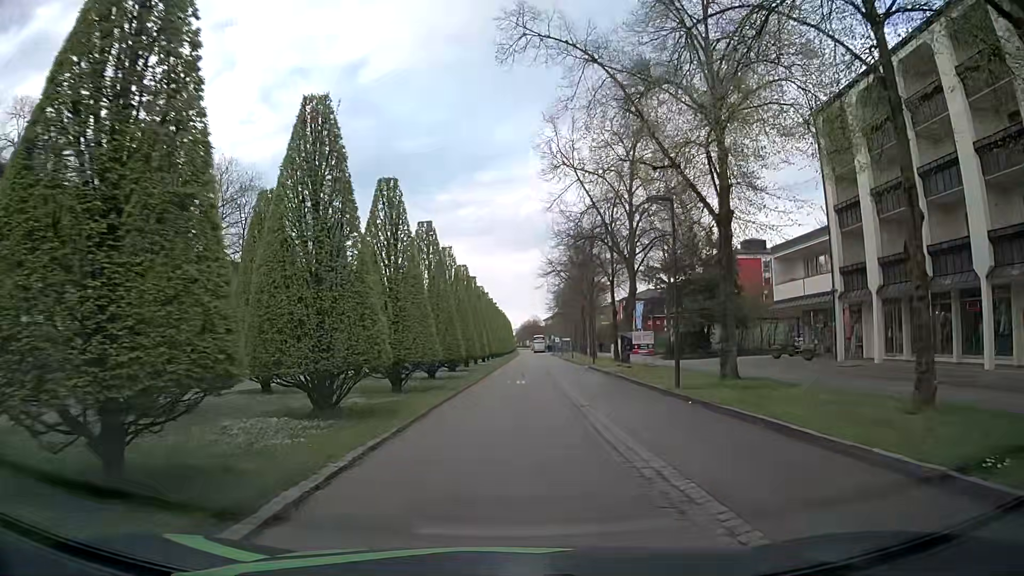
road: residential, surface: asphalt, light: Day
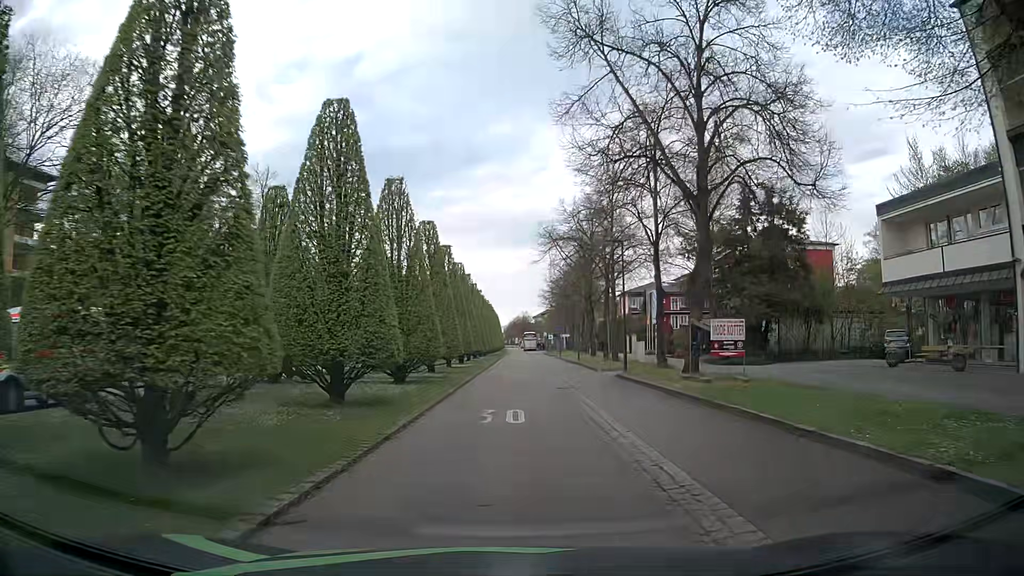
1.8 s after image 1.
(-0.3, +14.1) m; -1°
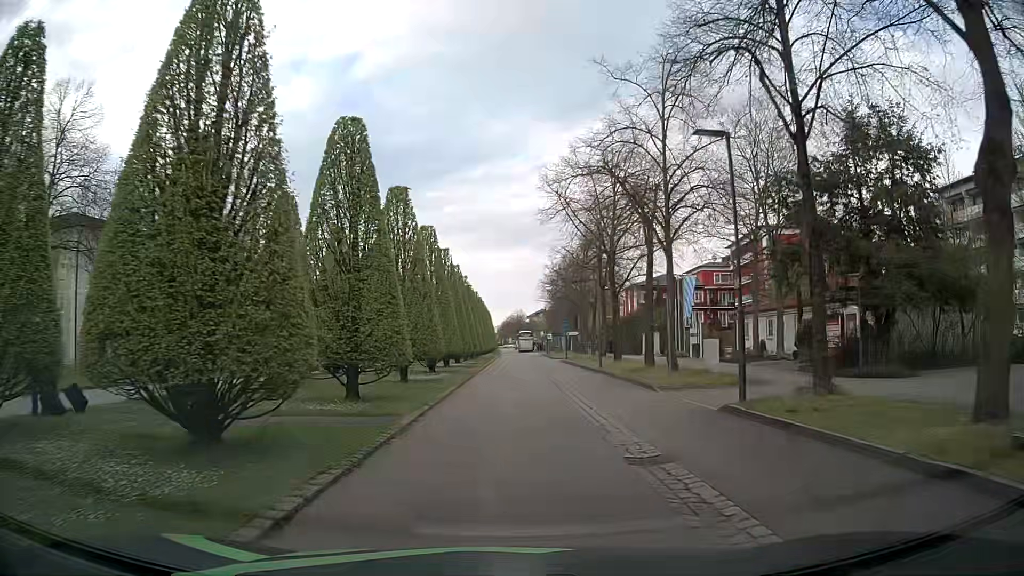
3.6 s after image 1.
(+0.3, +13.7) m; +2°
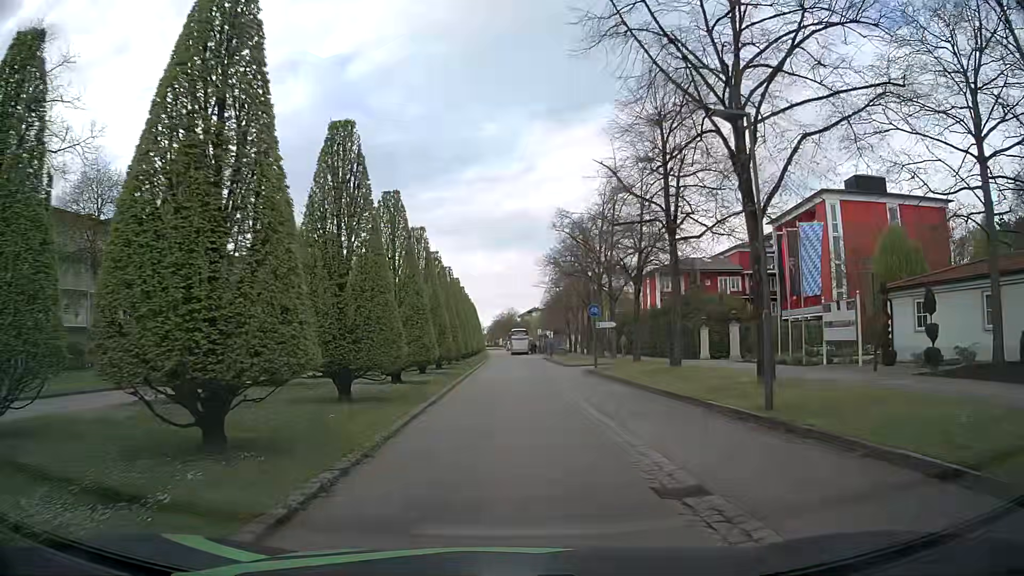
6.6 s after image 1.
(0.0, +22.1) m; 0°
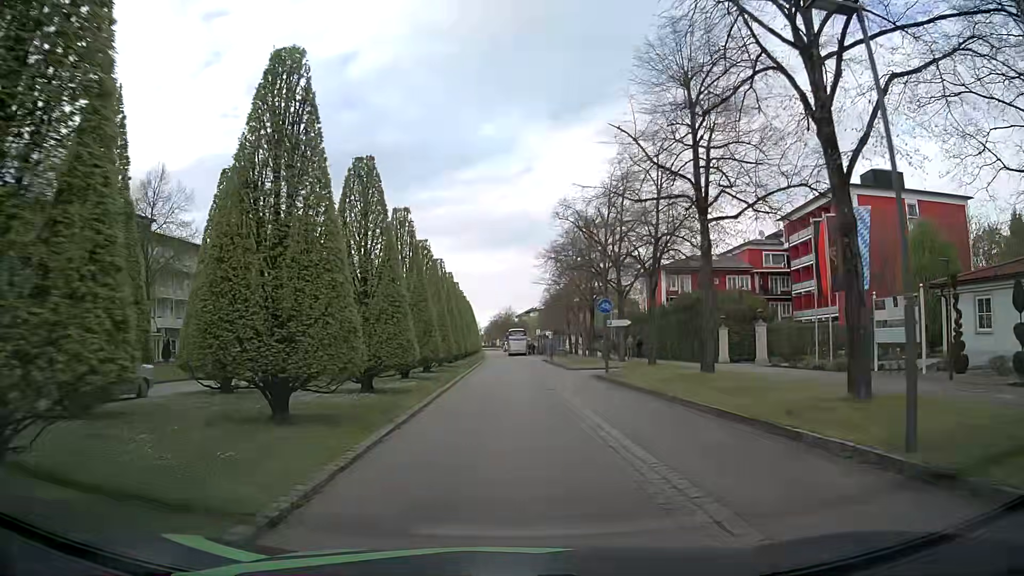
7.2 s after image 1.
(0.0, +4.3) m; +1°
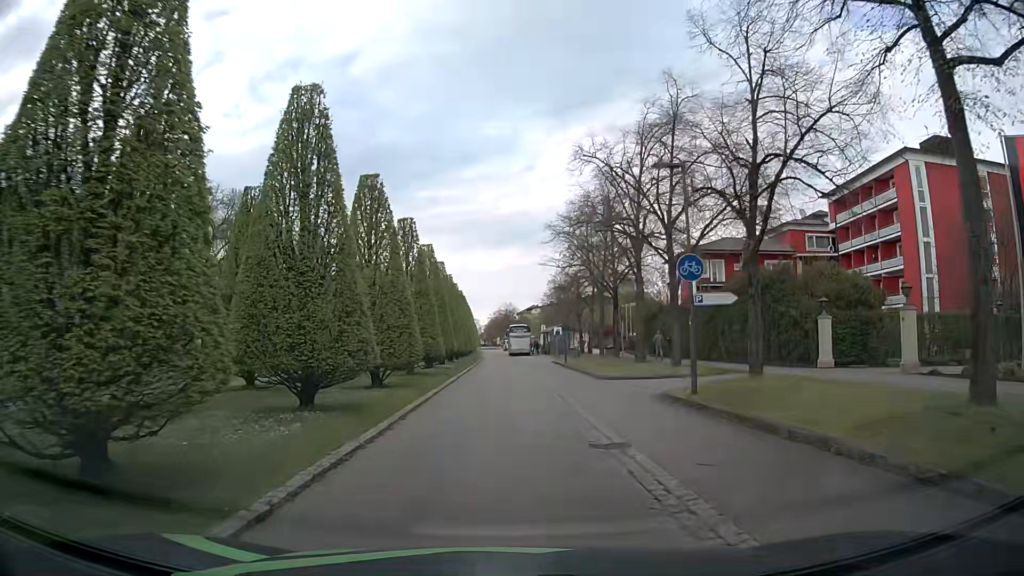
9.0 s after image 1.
(0.0, +12.8) m; +1°
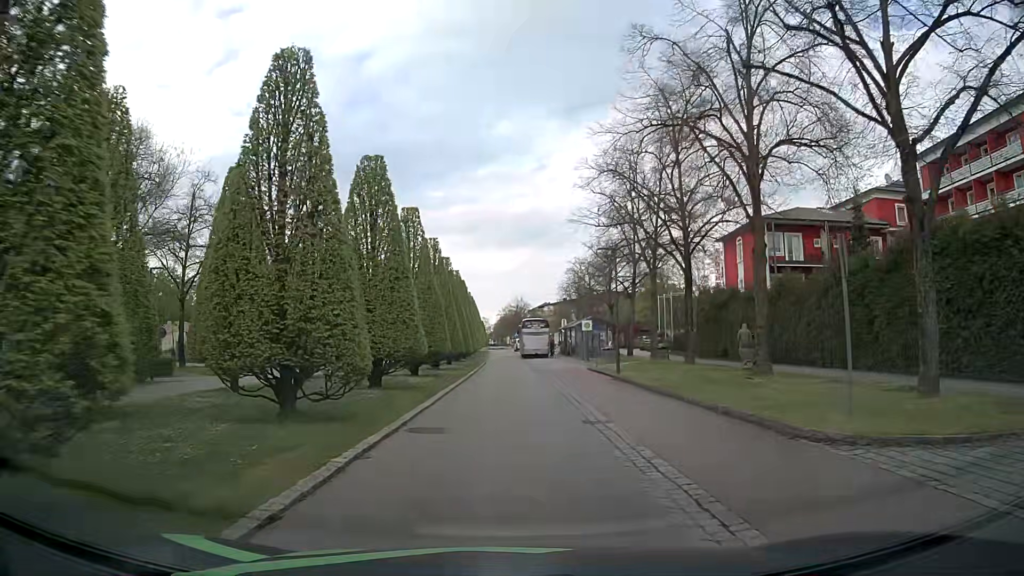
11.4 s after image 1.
(-0.3, +16.9) m; -2°
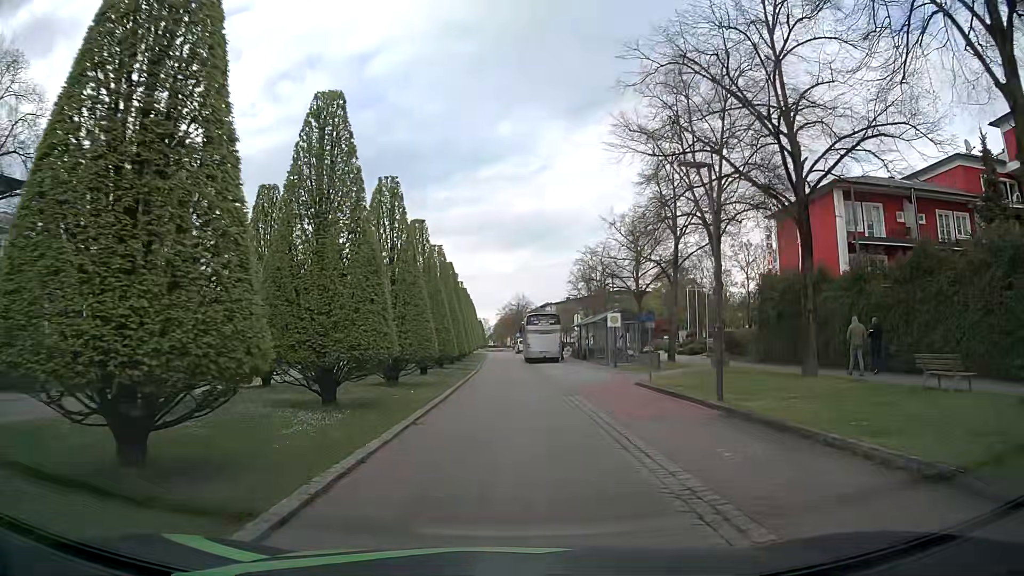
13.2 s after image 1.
(0.0, +12.7) m; 0°
